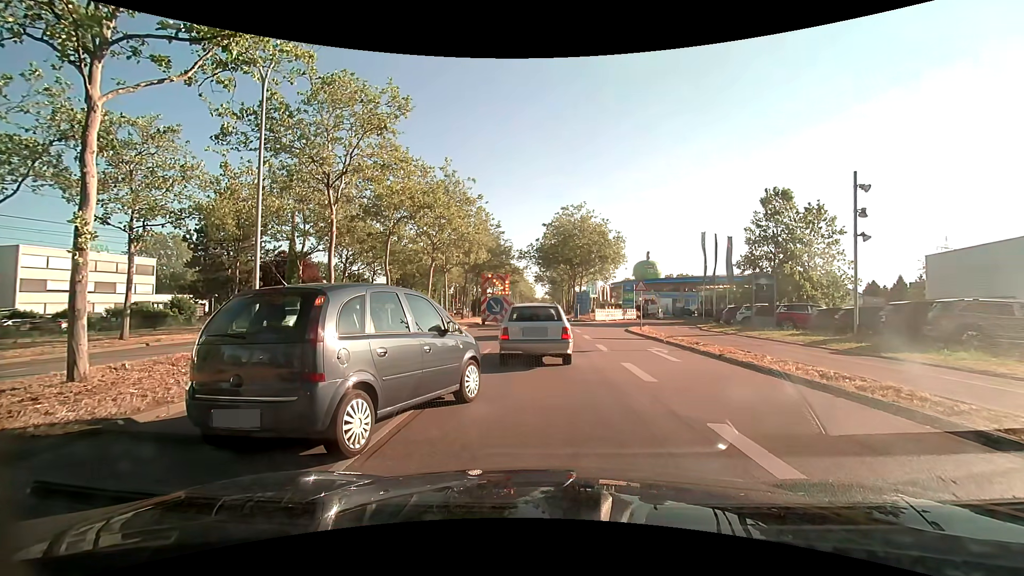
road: primary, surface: asphalt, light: Day
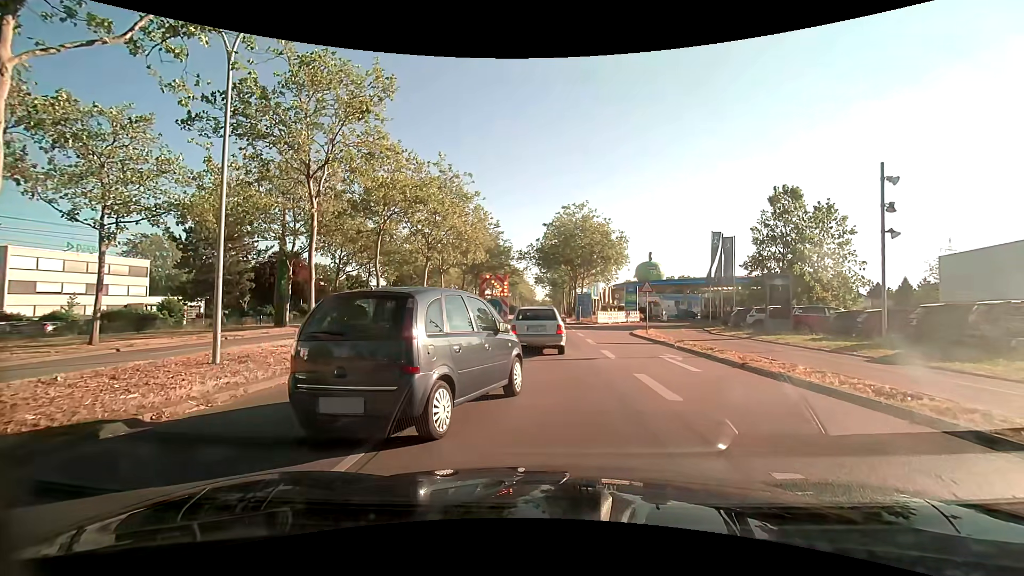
(0.0, +1.8) m; 0°
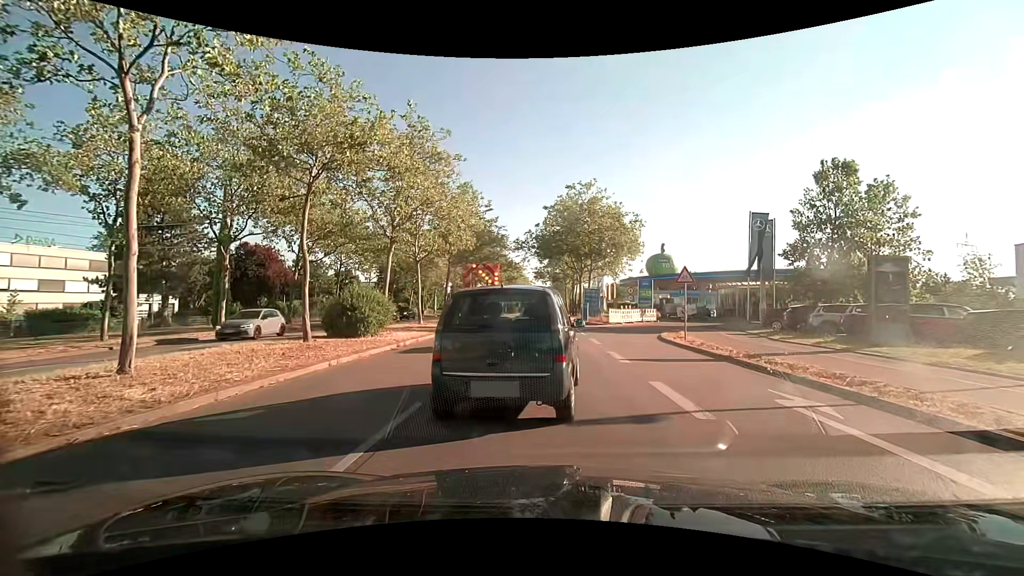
(-0.1, +7.8) m; -1°
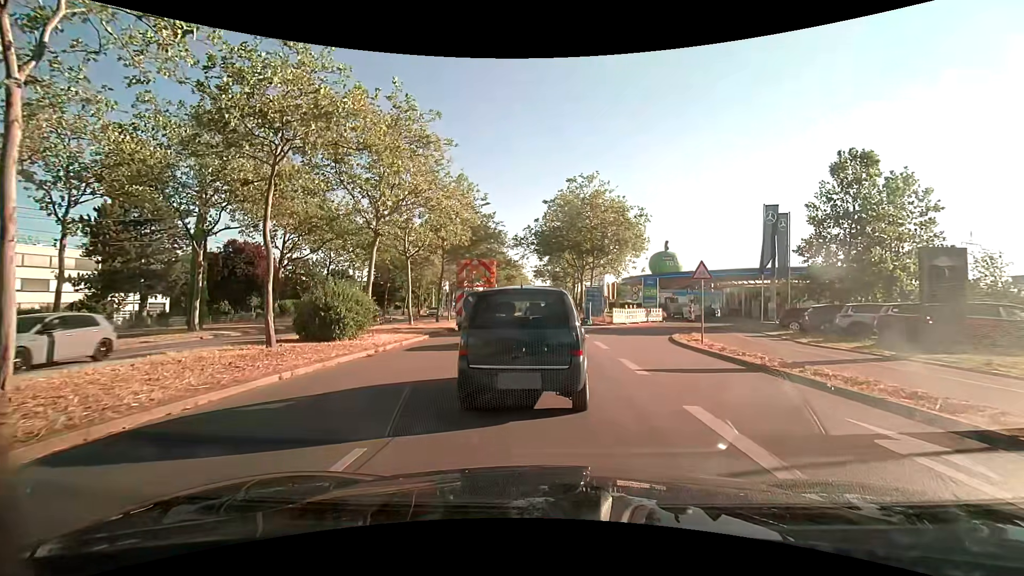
(0.0, +2.3) m; +1°
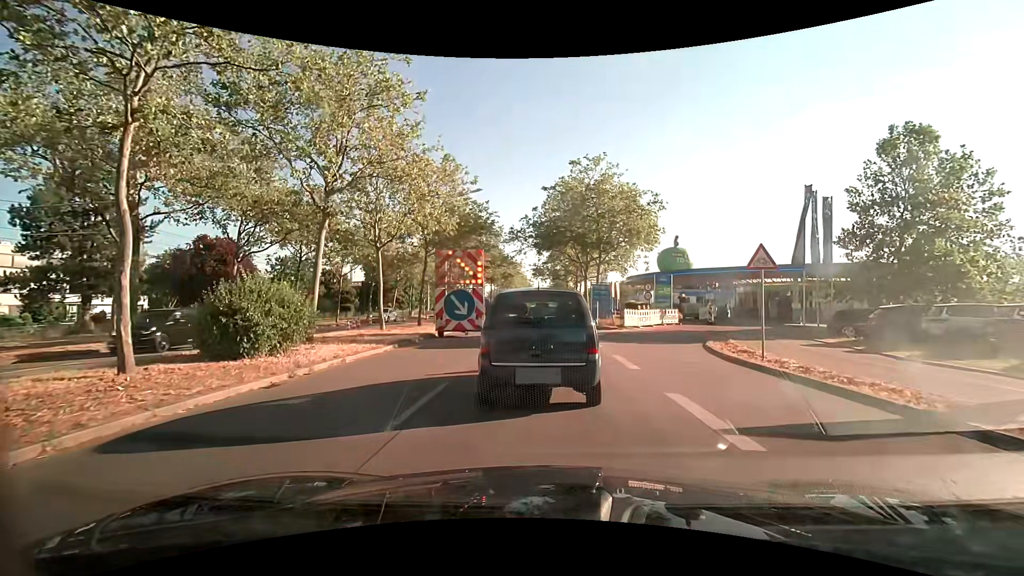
(-0.1, +5.2) m; -1°
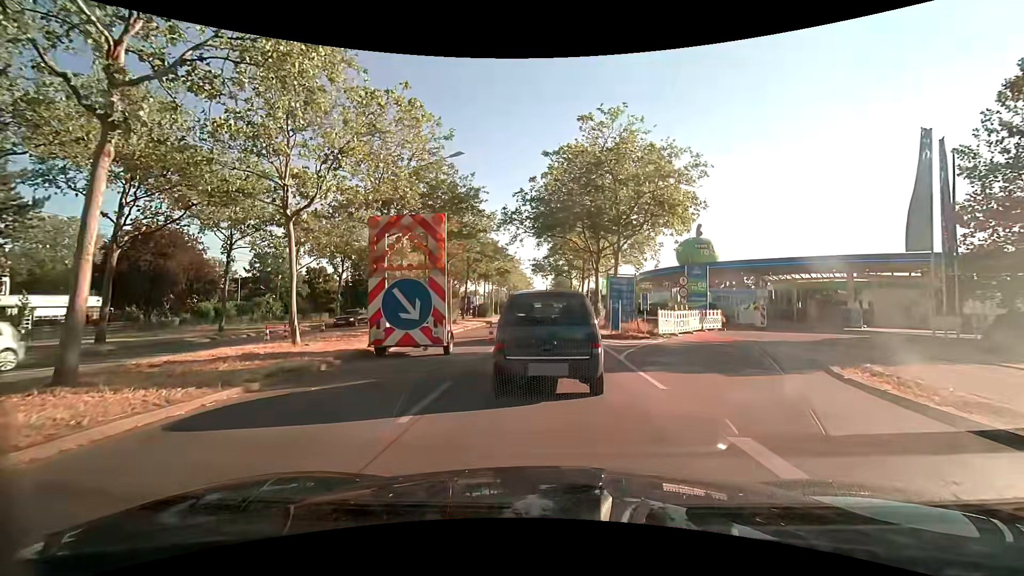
(-0.1, +8.8) m; -1°
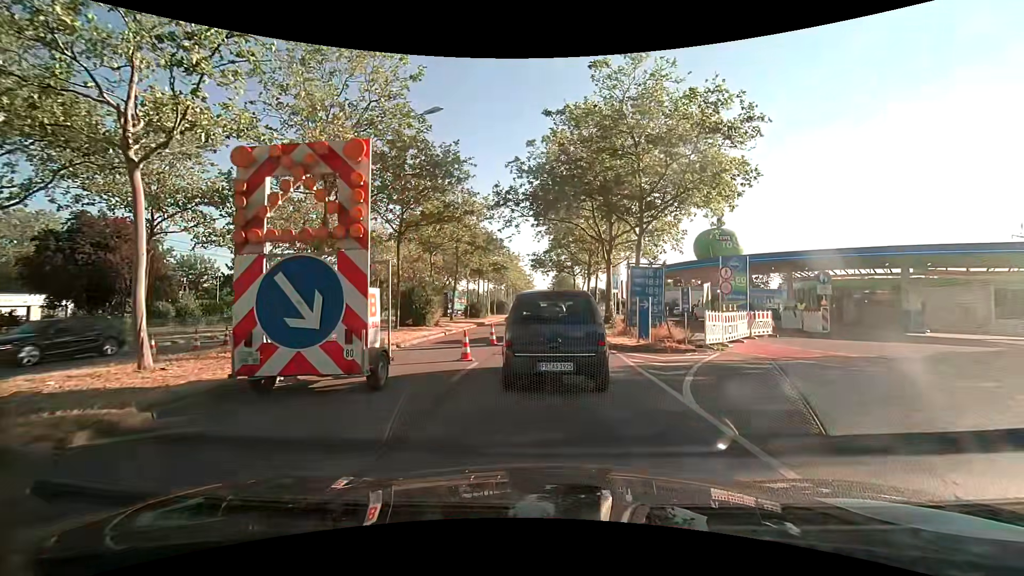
(0.0, +6.2) m; 0°
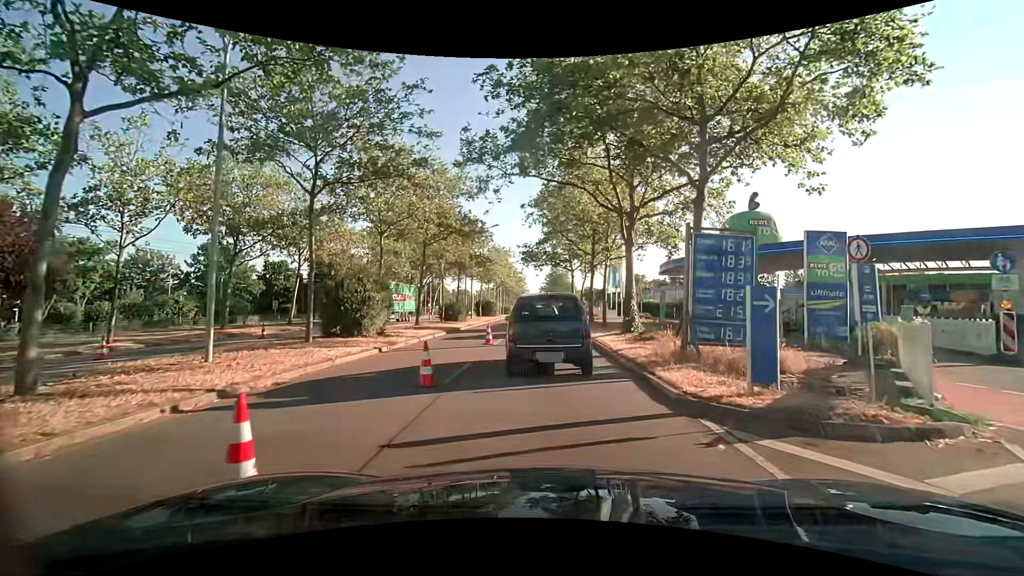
(+0.1, +9.1) m; 0°
